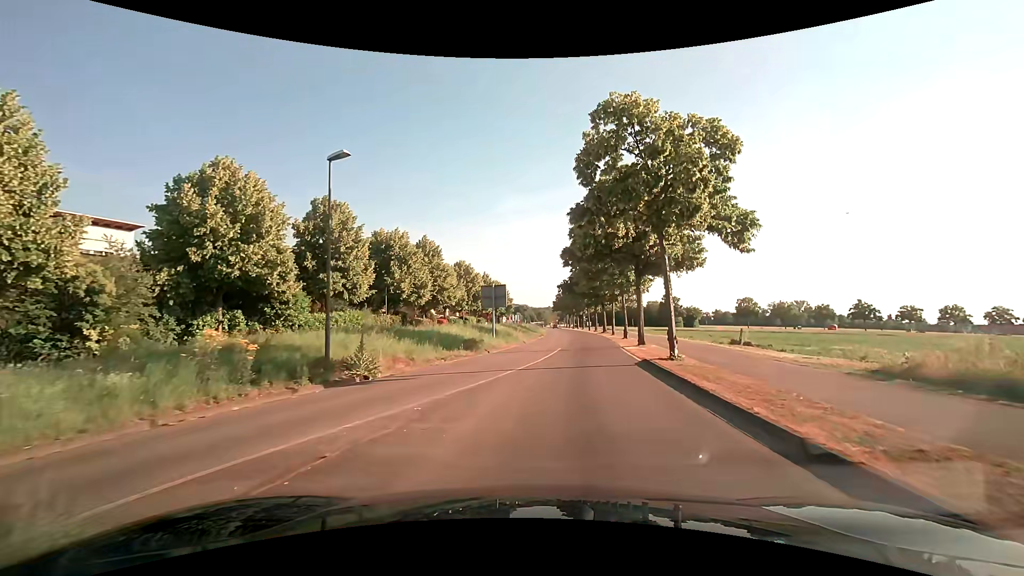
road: tertiary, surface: asphalt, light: Day
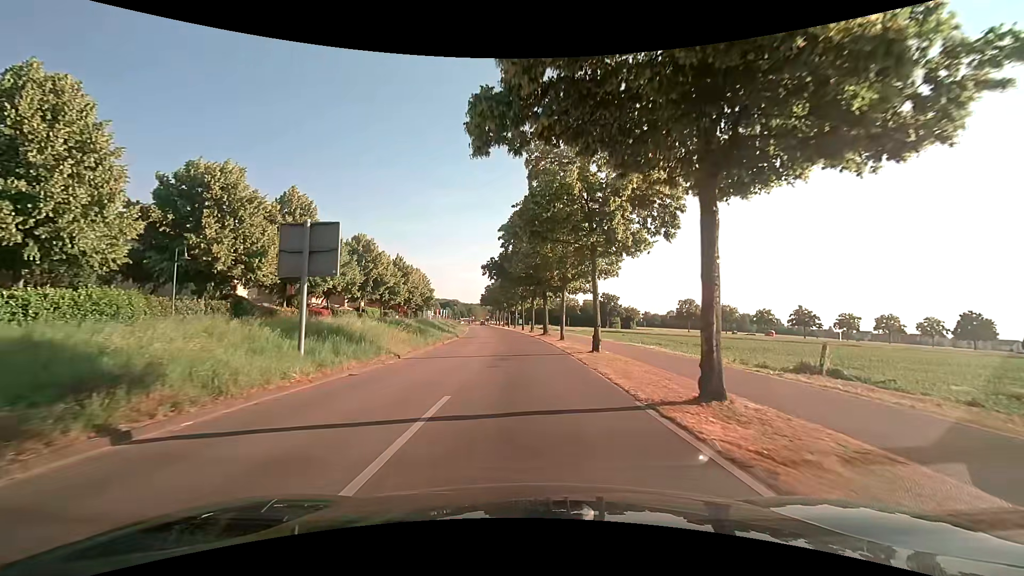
(+1.9, +19.6) m; +8°
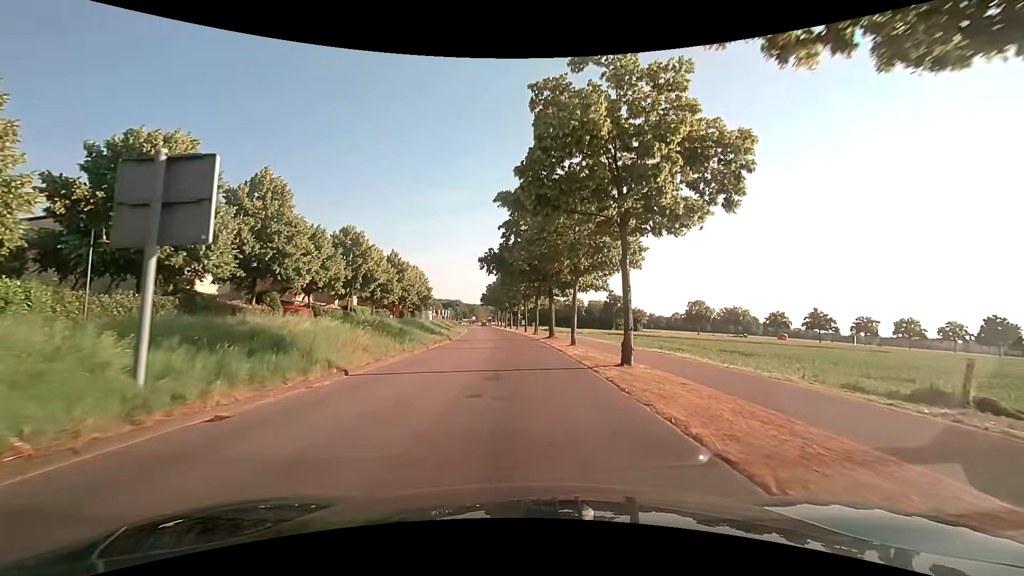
(0.0, +5.8) m; 0°
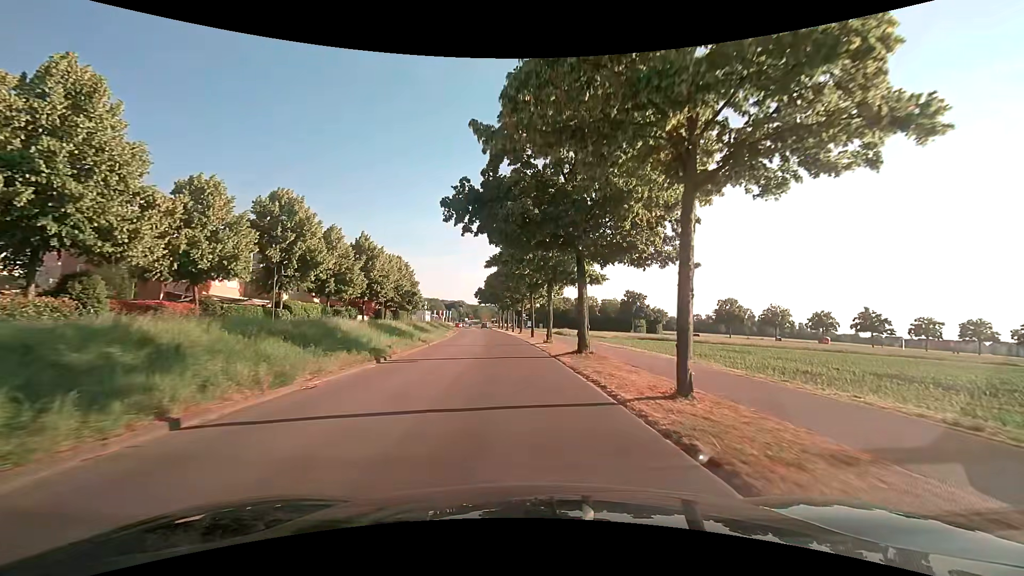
(-0.1, +18.6) m; 0°
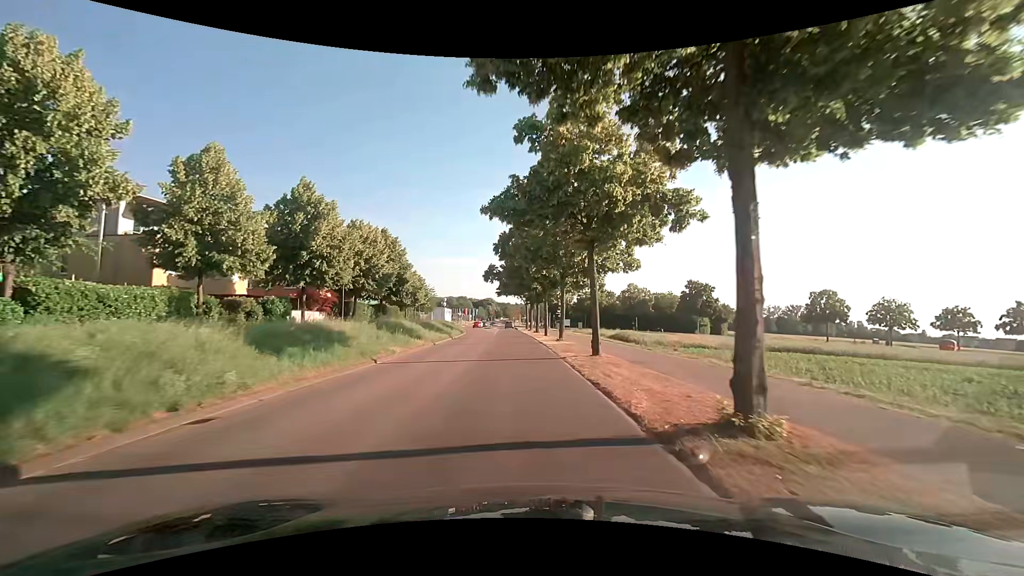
(-0.8, +26.1) m; -4°
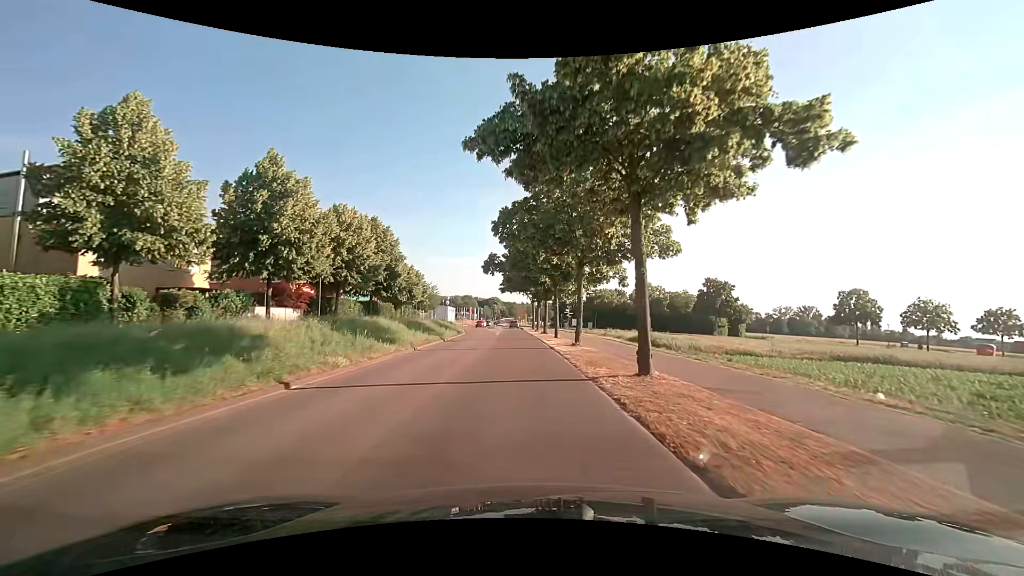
(-0.1, +6.5) m; -1°
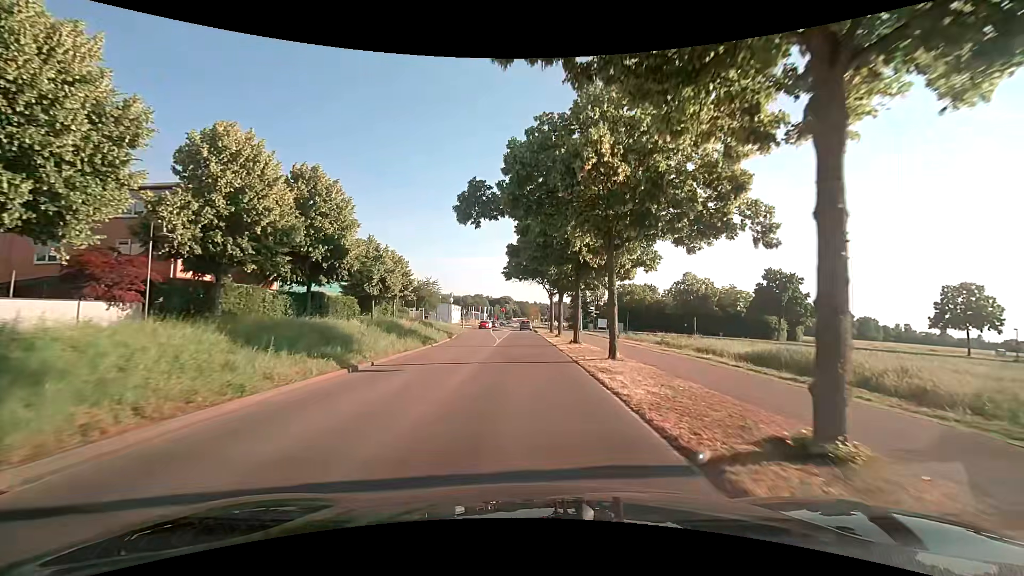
(-0.3, +19.0) m; -1°
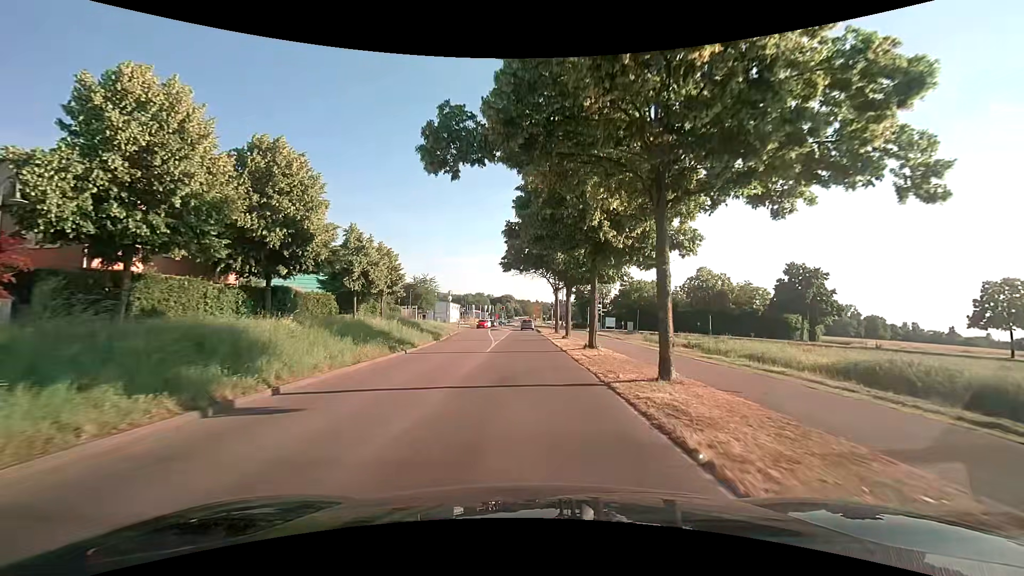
(-0.1, +6.0) m; -1°
(0, +10) (0, +20) (0, +30) (0, +40) (0, +50) (0, +60) (0, +70) (+3, +79) (+11, +85) (+21, +84) m
